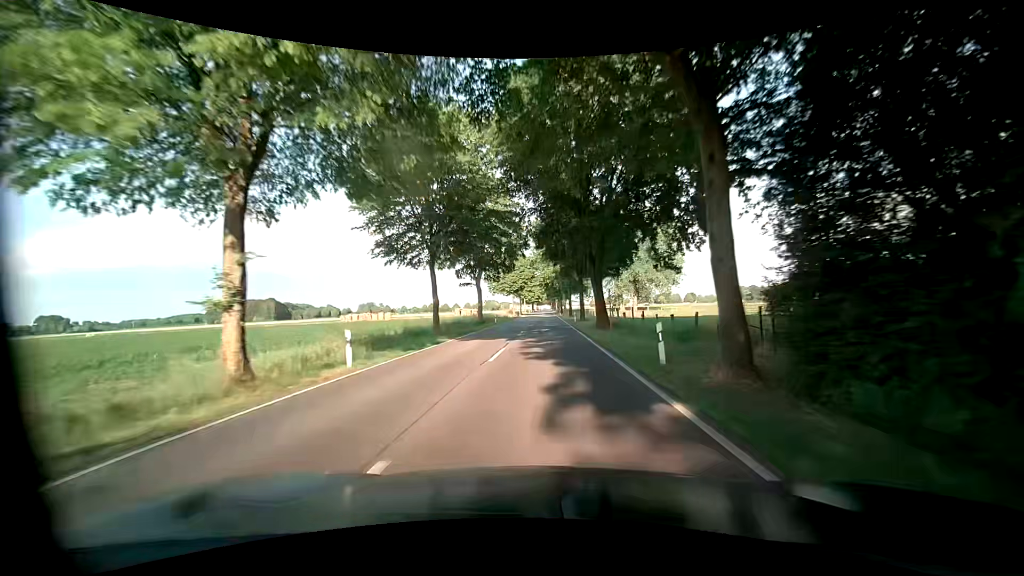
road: tertiary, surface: asphalt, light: Day
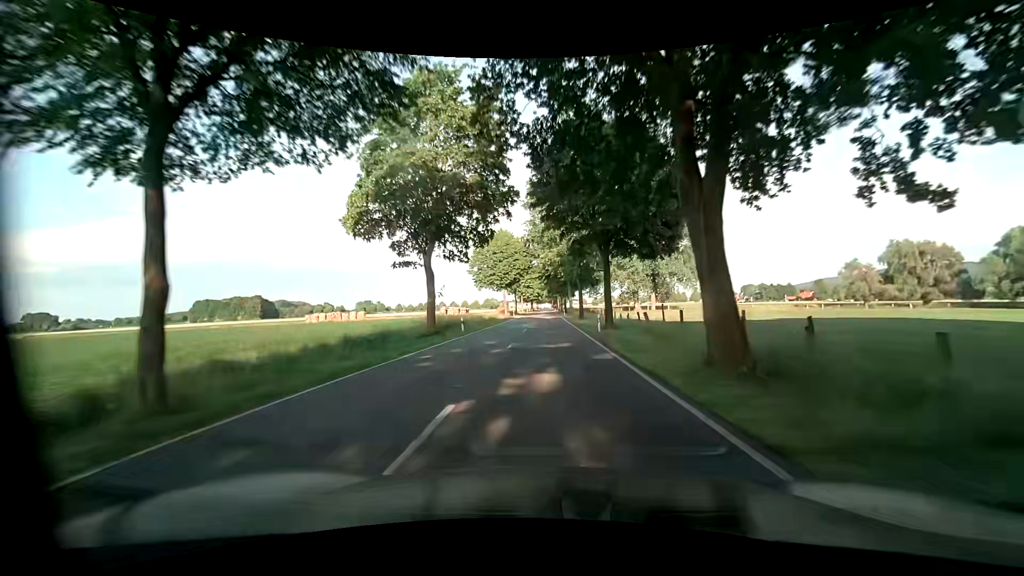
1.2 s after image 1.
(+0.1, +21.6) m; 0°
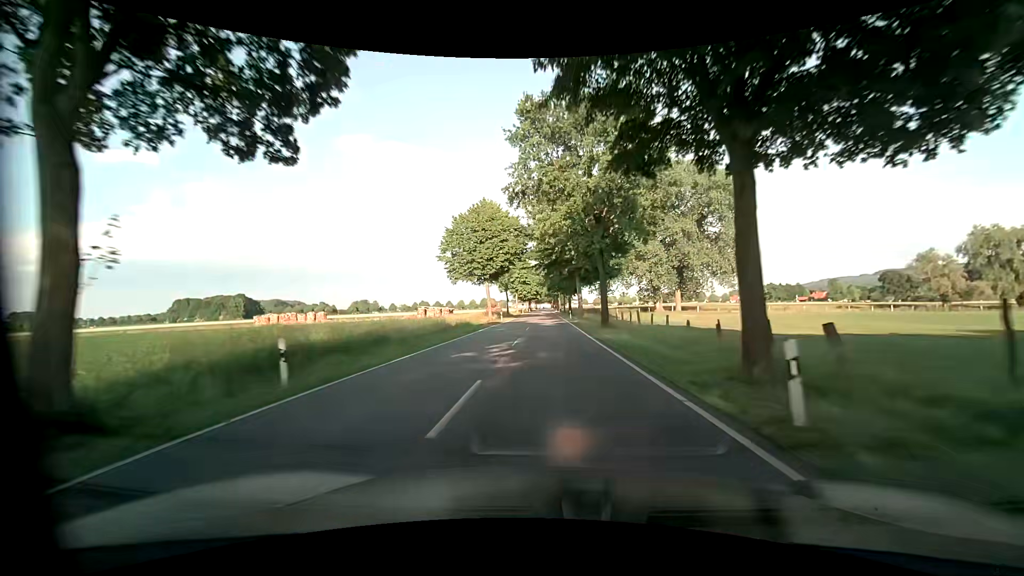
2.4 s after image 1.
(+0.1, +21.9) m; 0°
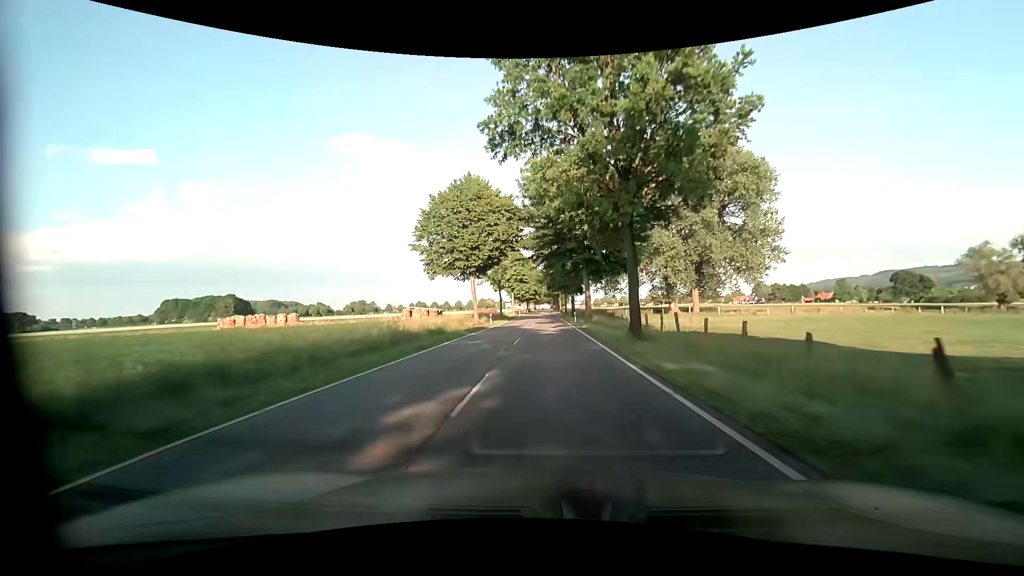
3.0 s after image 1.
(0.0, +11.1) m; 0°
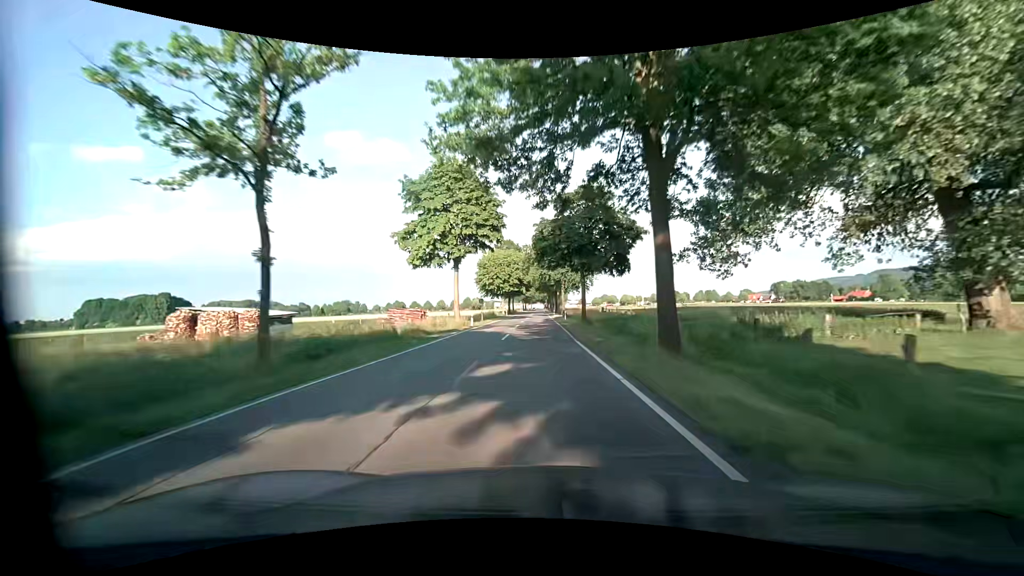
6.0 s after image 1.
(+0.5, +57.8) m; +1°
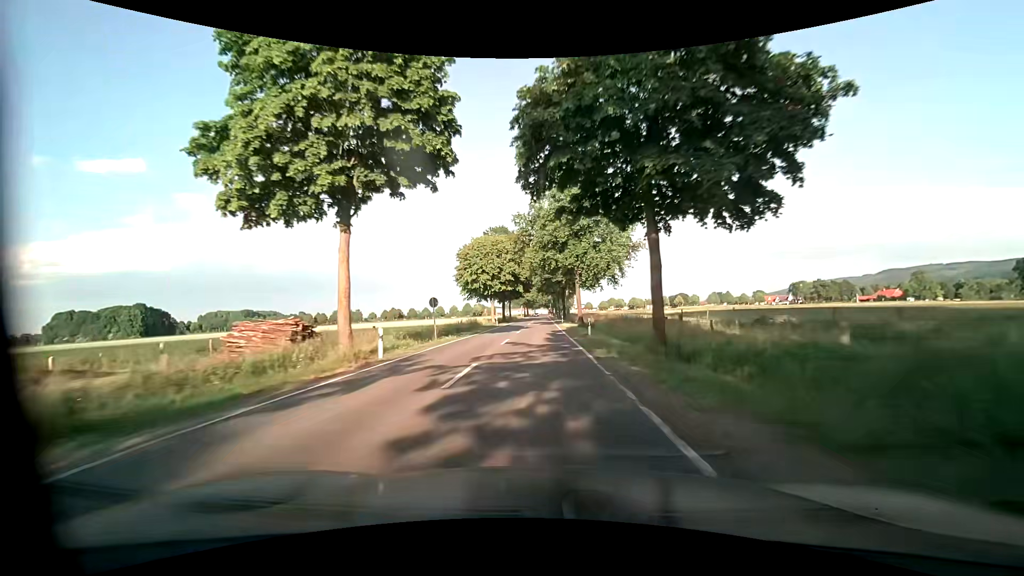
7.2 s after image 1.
(-0.1, +24.2) m; -1°
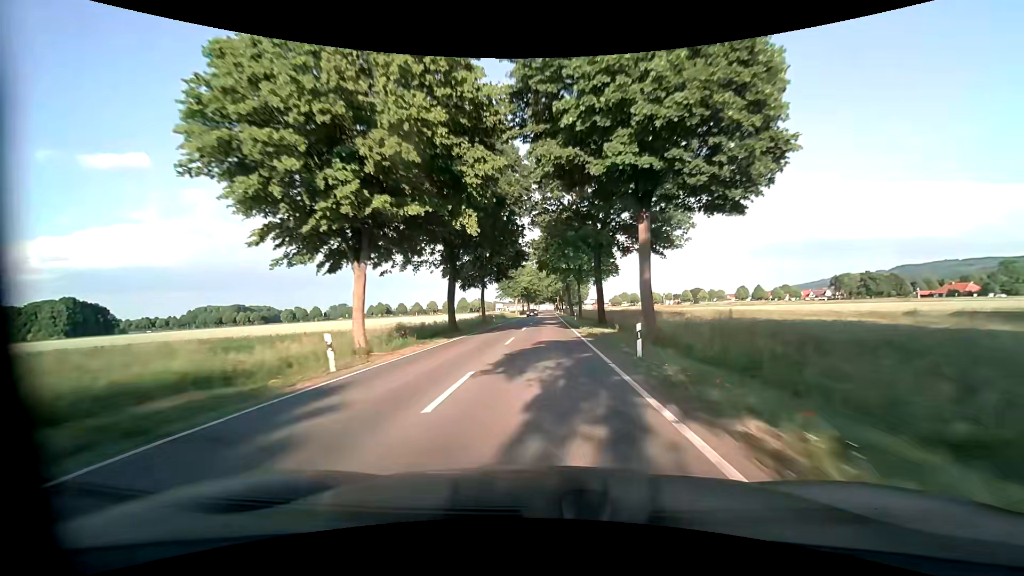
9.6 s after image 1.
(0.0, +50.5) m; 0°
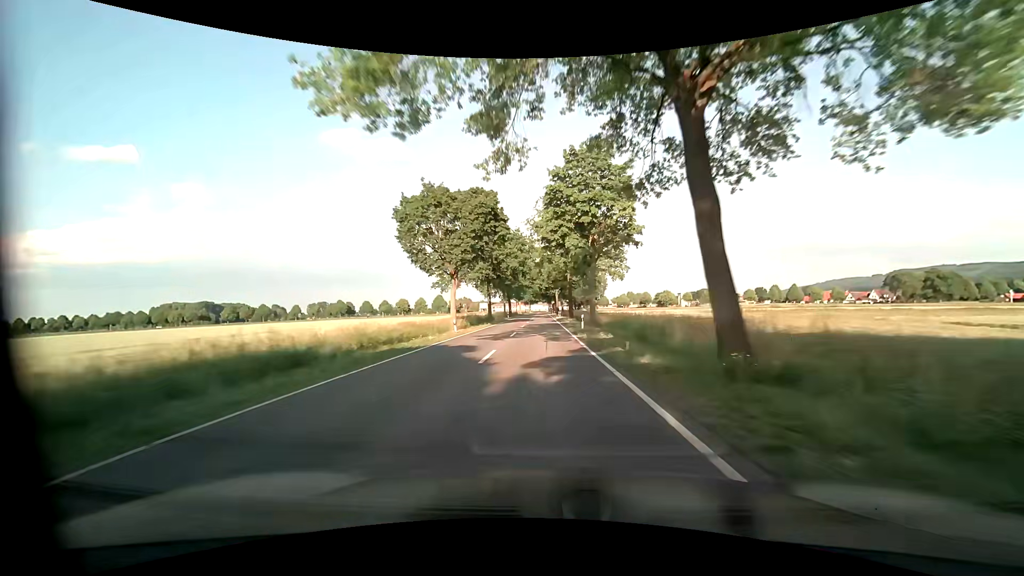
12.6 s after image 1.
(+0.3, +66.5) m; +1°
(0, +10) (0, +20) (0, +30) (0, +40) (0, +50) (0, +60) (0, +70) (0, +80) (0, +90) (0, +100) m
